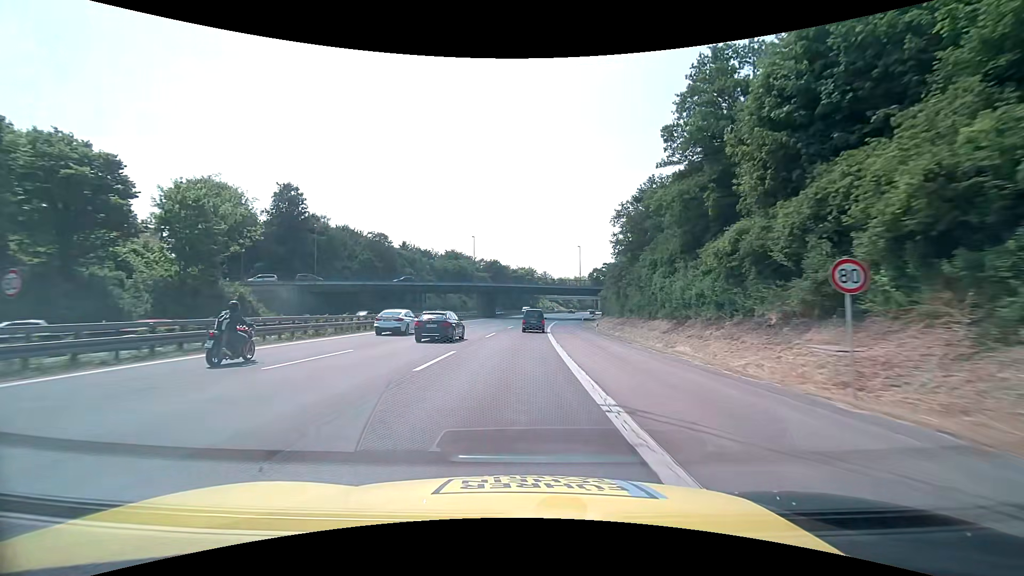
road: motorway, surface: asphalt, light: Day
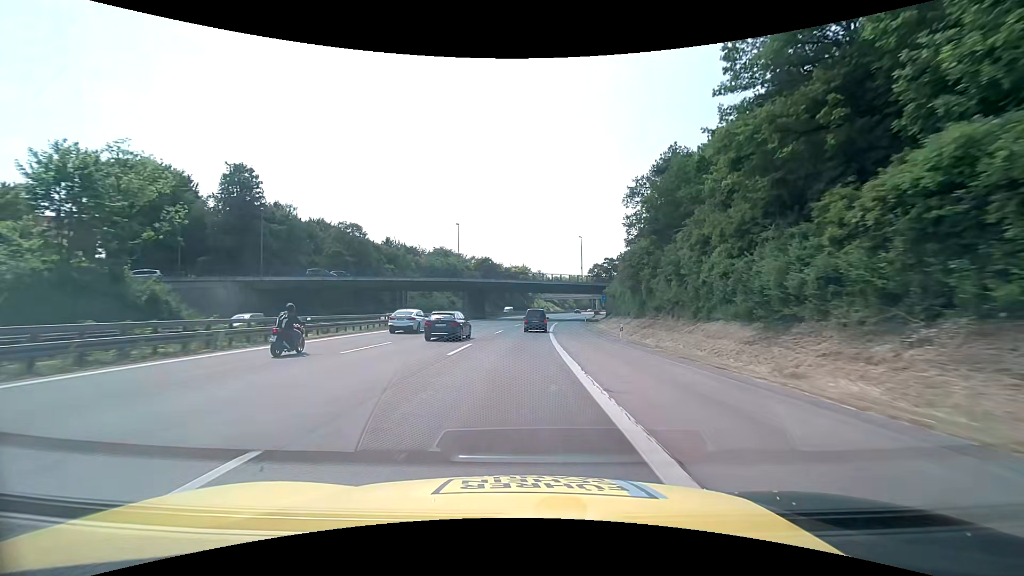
(+0.1, +13.2) m; +1°
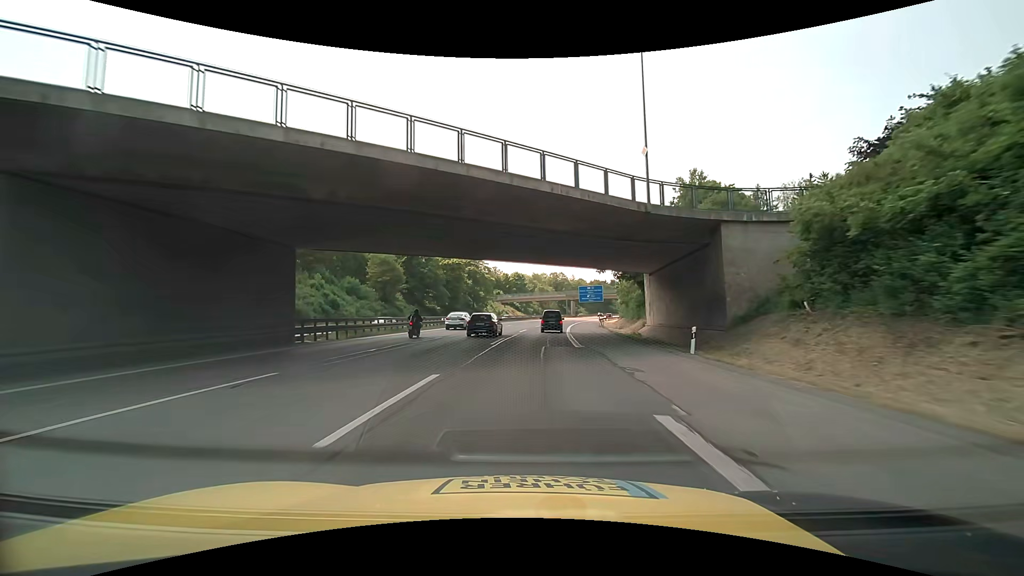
(+2.3, +65.6) m; +5°
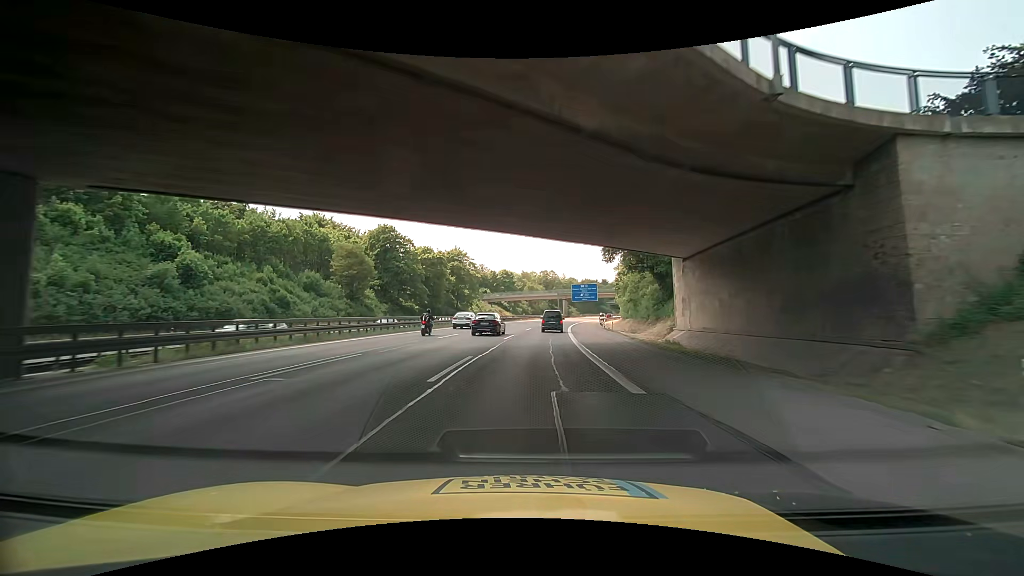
(+0.1, +13.1) m; +1°
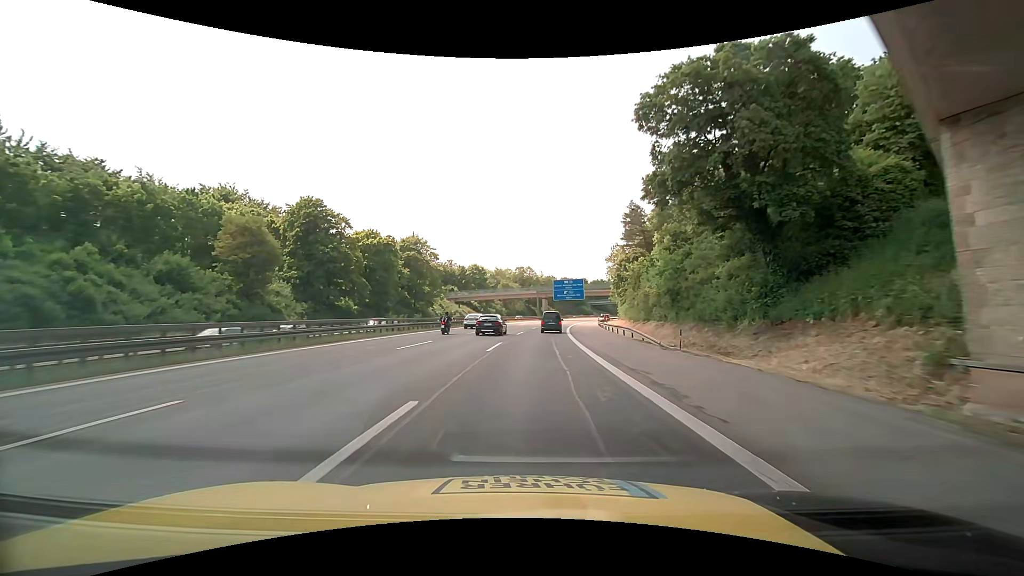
(+0.9, +26.2) m; +2°
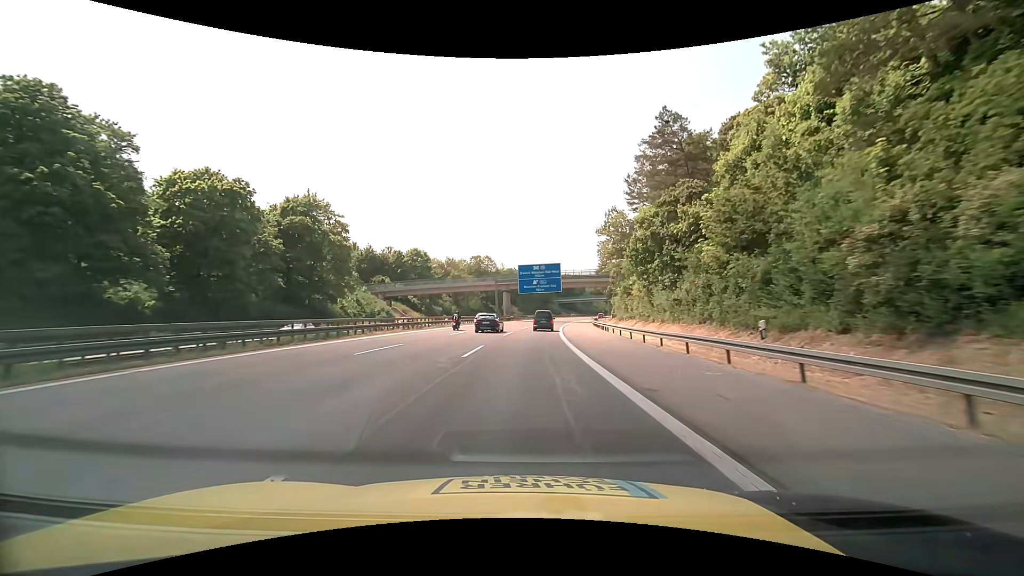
(+2.2, +39.4) m; +5°
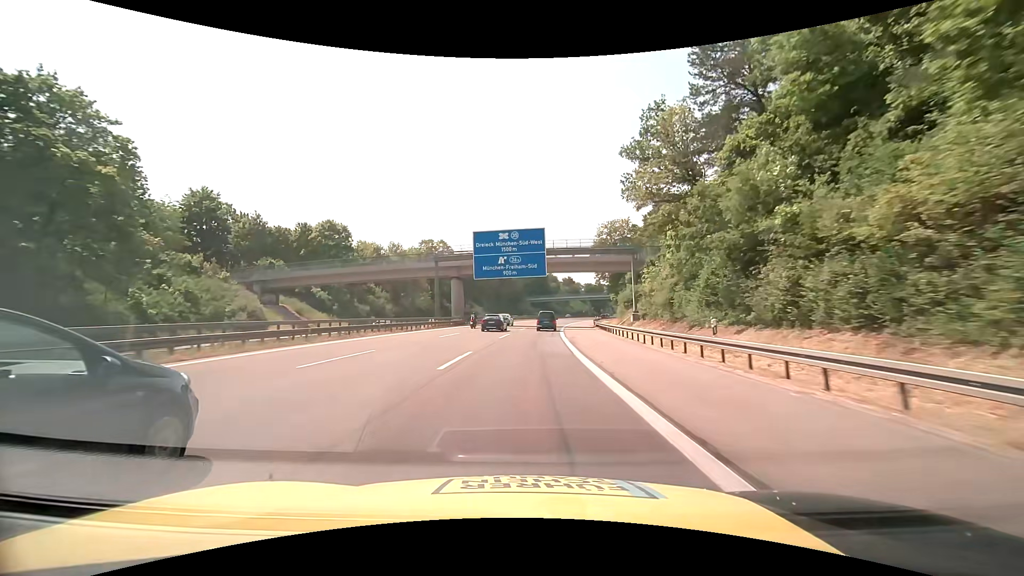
(+1.3, +39.5) m; +4°
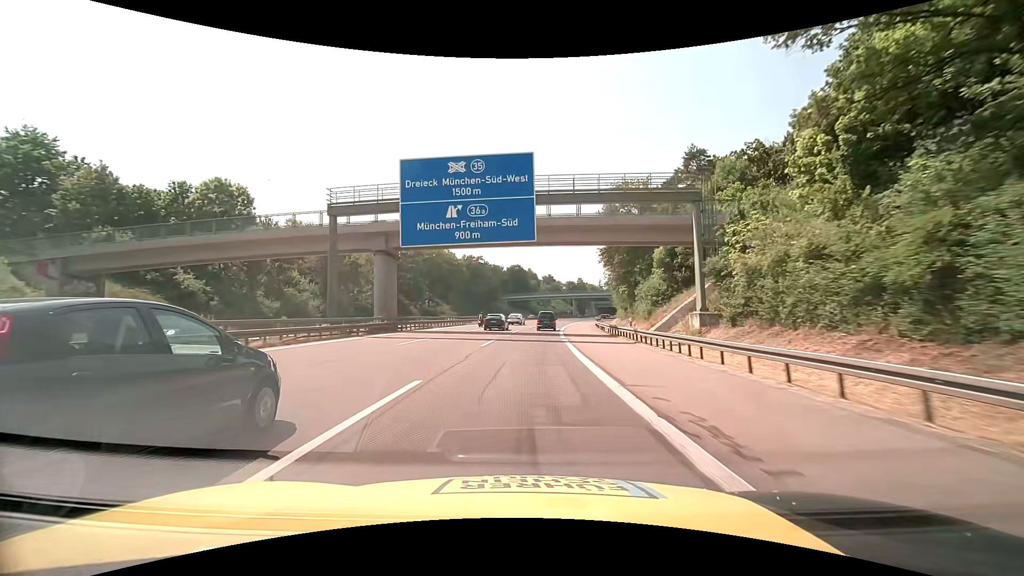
(+0.5, +26.4) m; +3°
(0, +10) (0, +20) (+1, +30) (+1, +40) (+2, +50) (+3, +60) (+4, +70) (+5, +80) (+7, +90) (+9, +100) m
